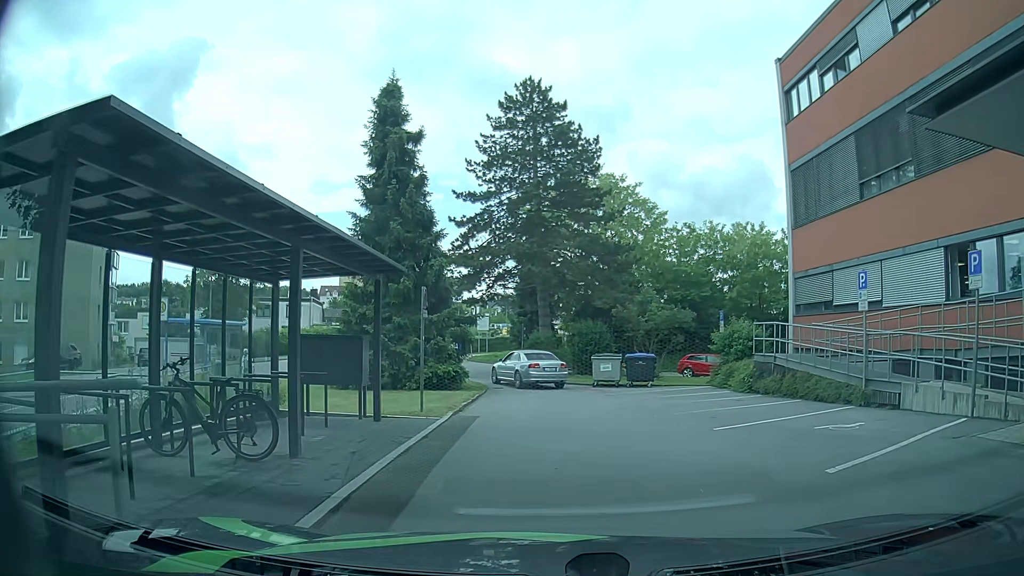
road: residential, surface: asphalt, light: Day
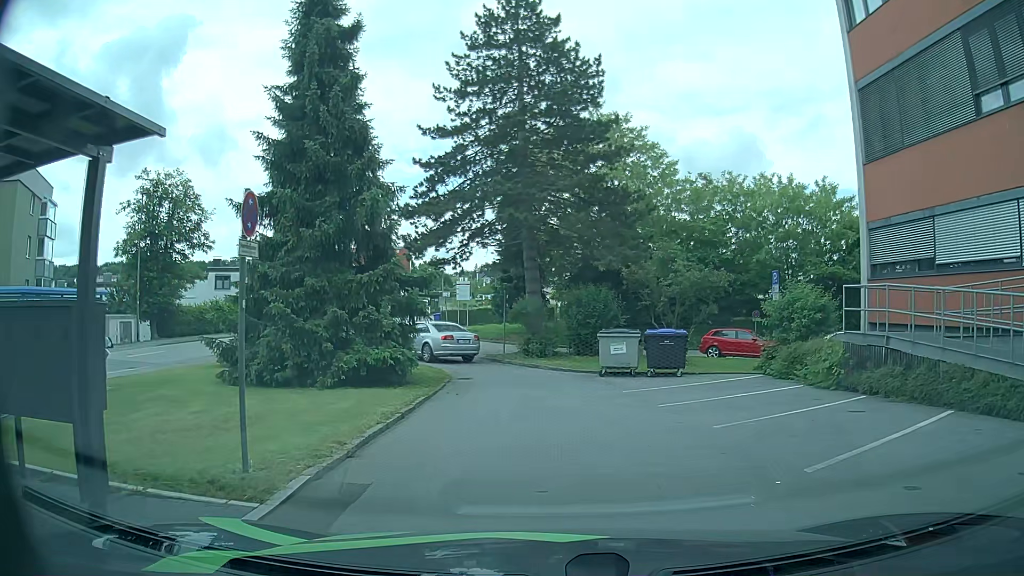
(0.0, +7.9) m; +1°
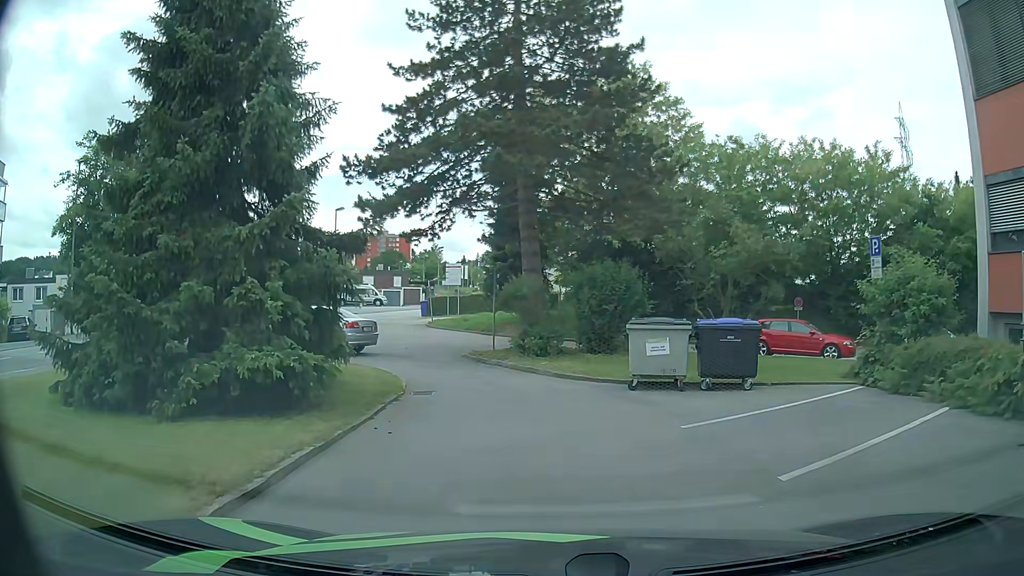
(0.0, +6.5) m; +1°
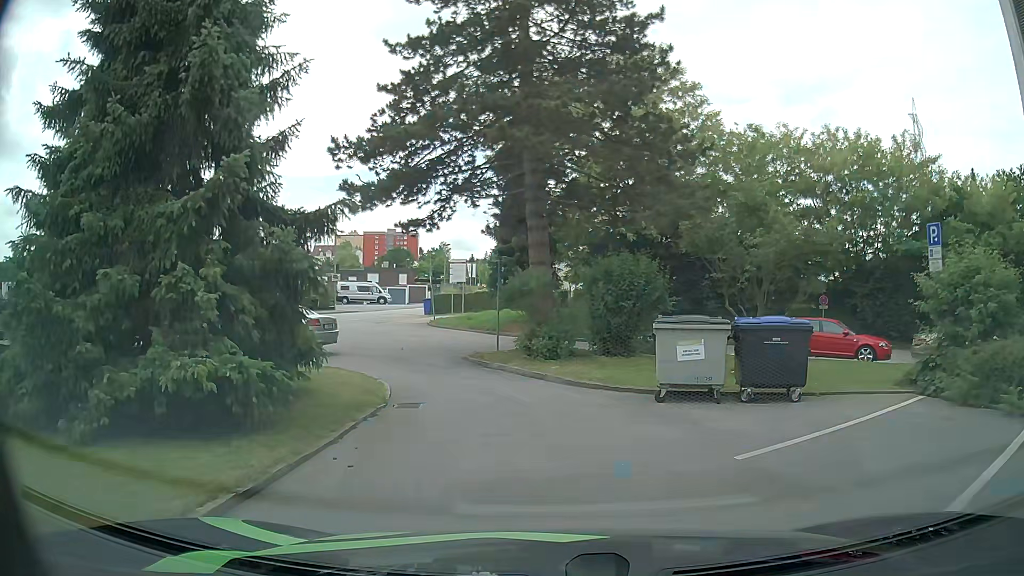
(-0.1, +2.1) m; -2°
